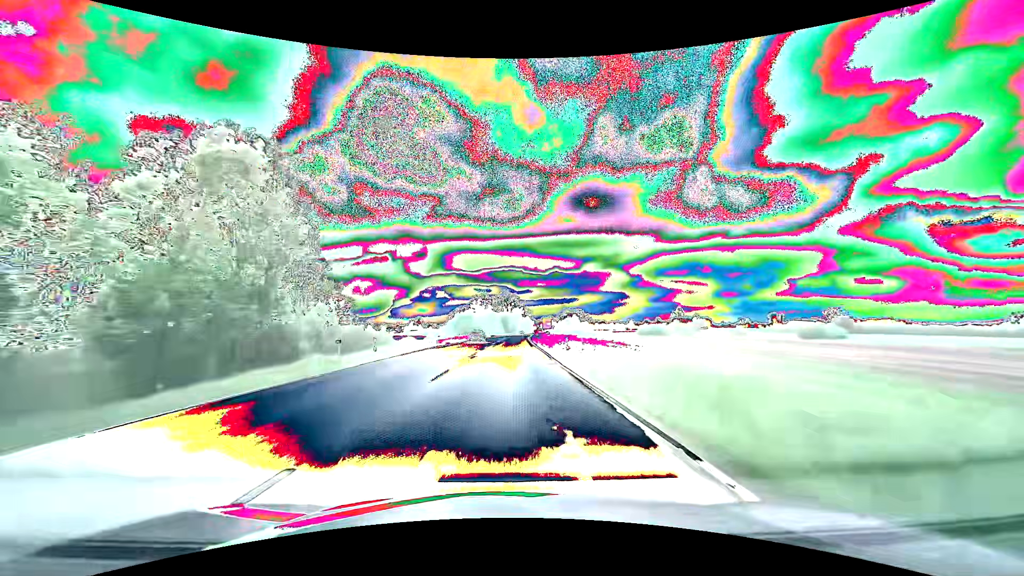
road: primary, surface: asphalt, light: Day
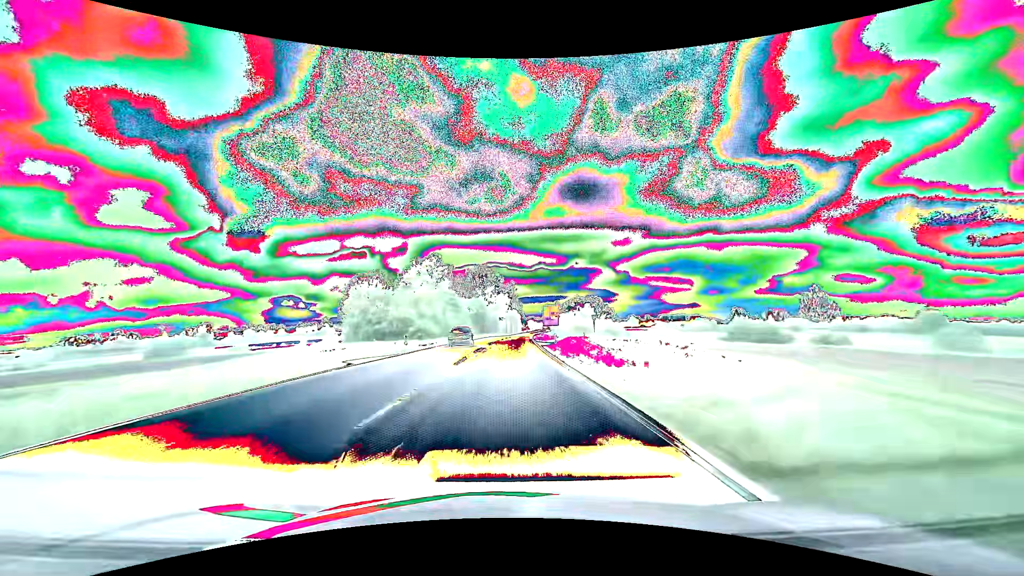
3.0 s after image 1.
(+1.2, +79.2) m; +2°
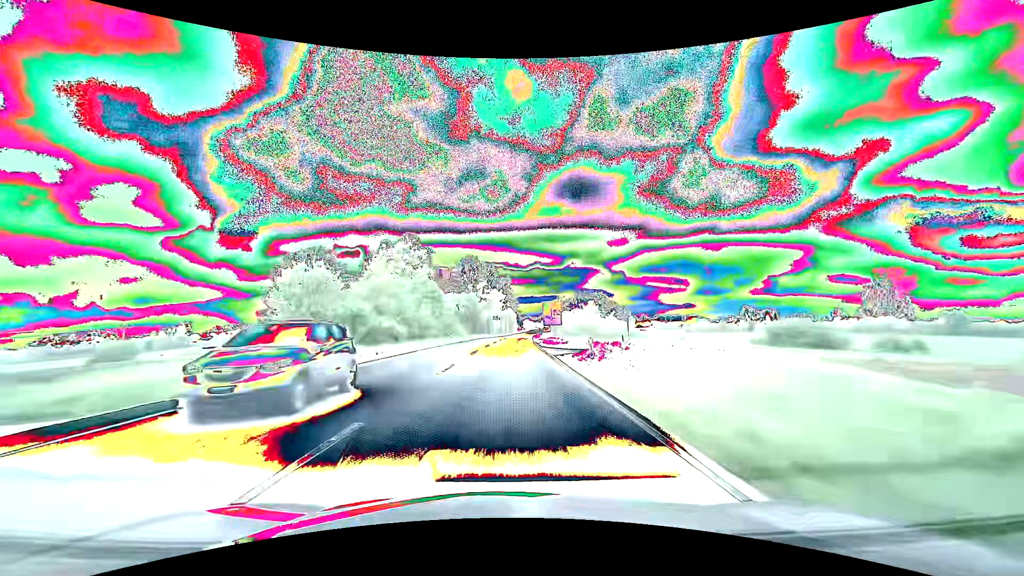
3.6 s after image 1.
(+0.1, +15.9) m; +1°
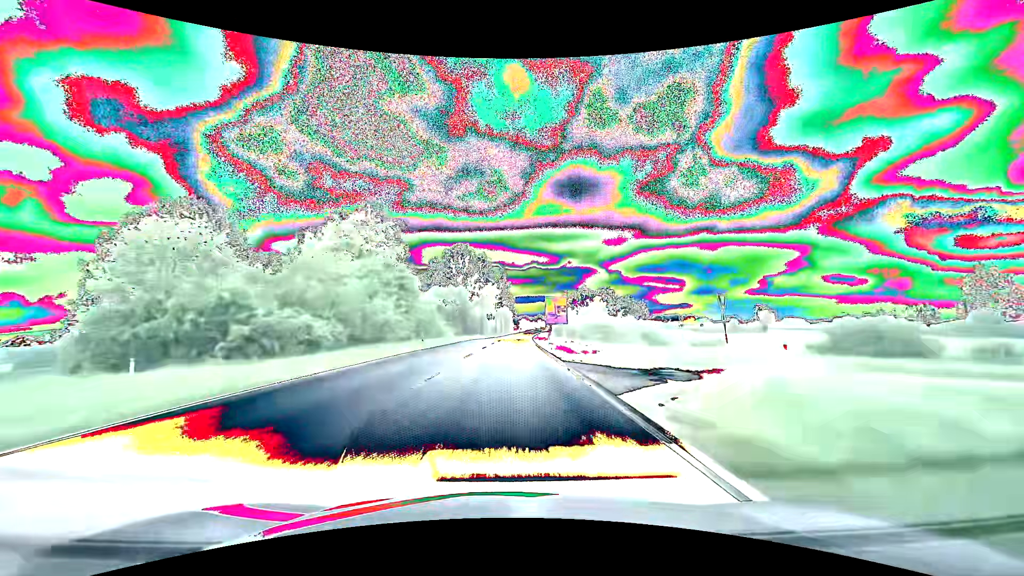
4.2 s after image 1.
(+0.1, +15.8) m; 0°
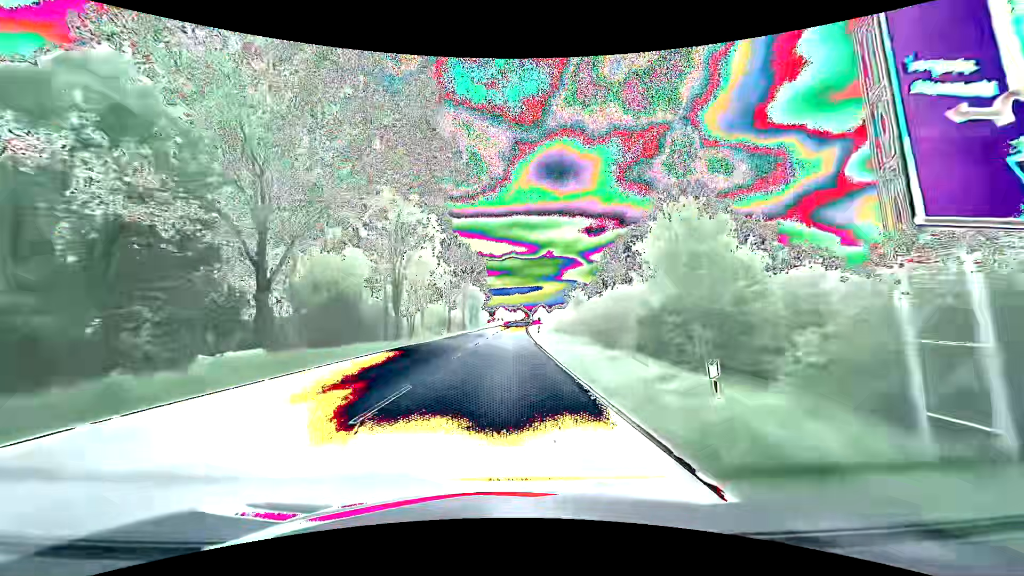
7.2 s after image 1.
(+1.9, +75.5) m; +3°
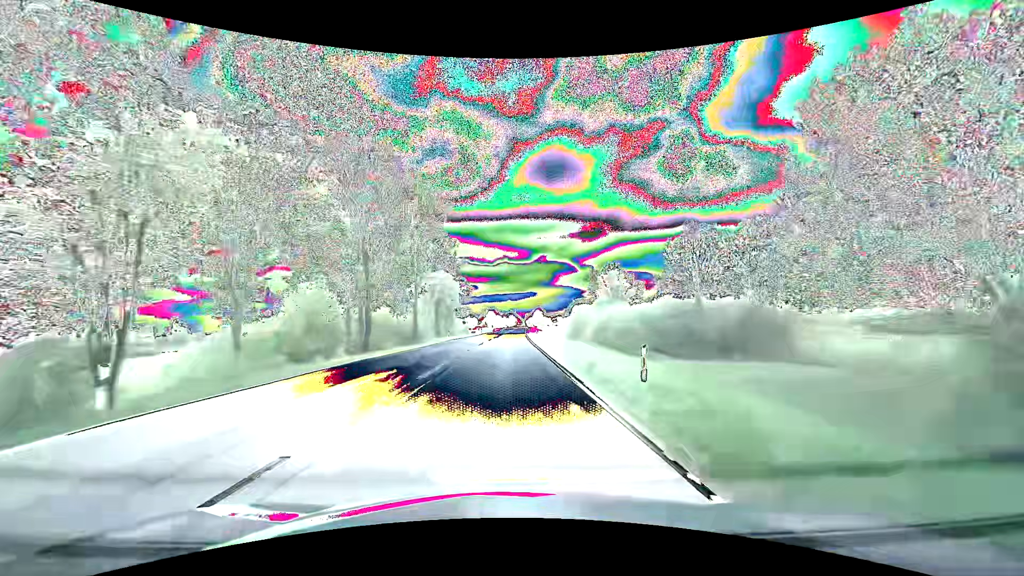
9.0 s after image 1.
(+0.4, +42.5) m; +1°
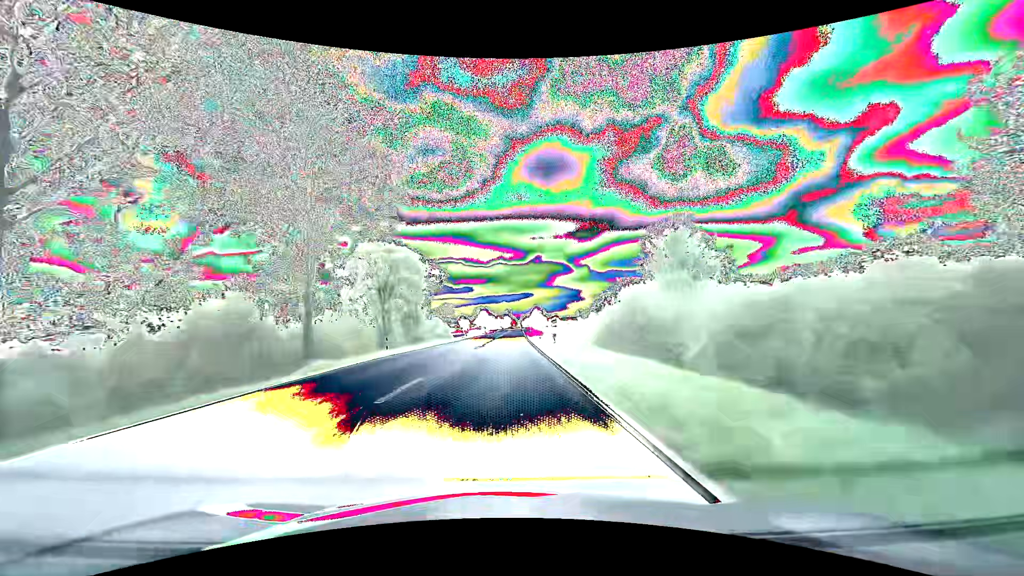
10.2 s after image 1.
(+0.2, +27.1) m; +1°
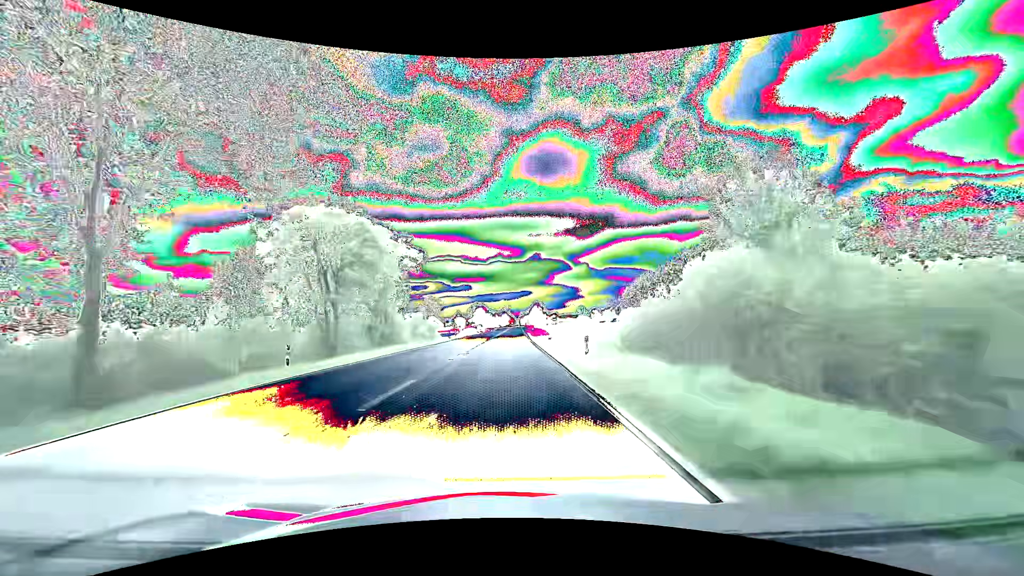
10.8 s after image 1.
(0.0, +13.2) m; 0°
(0, +10) (0, +20) (0, +30) (0, +40) (0, +50) (0, +60) (0, +70) (0, +80) (0, +90) (+1, +100) m
